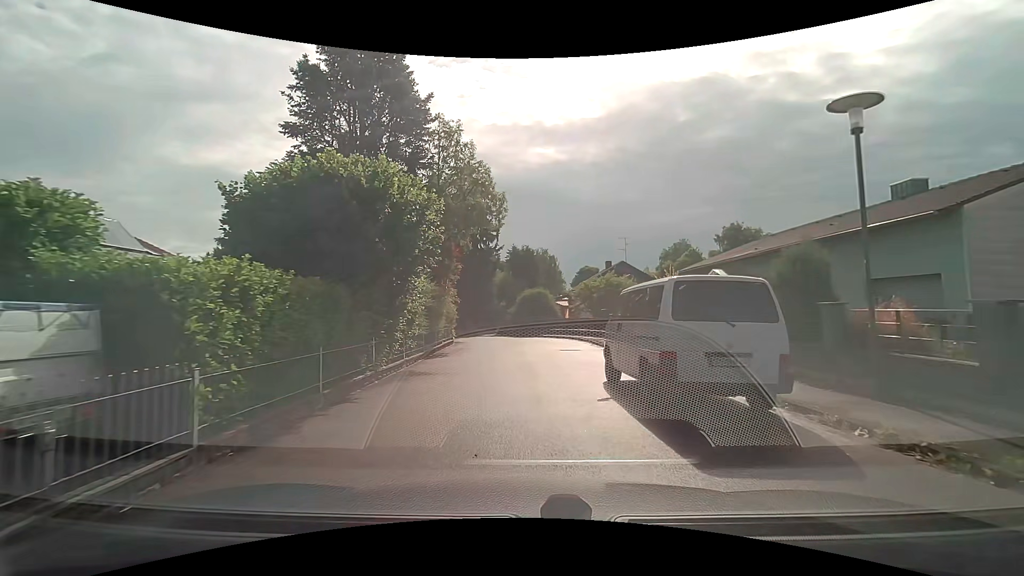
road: residential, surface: asphalt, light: Day
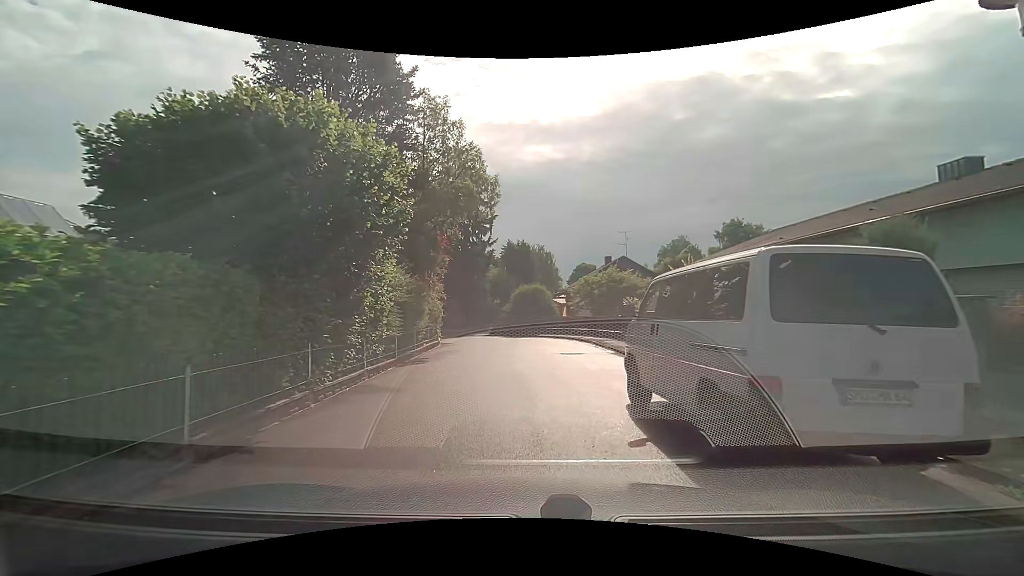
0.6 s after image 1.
(0.0, +2.9) m; +1°
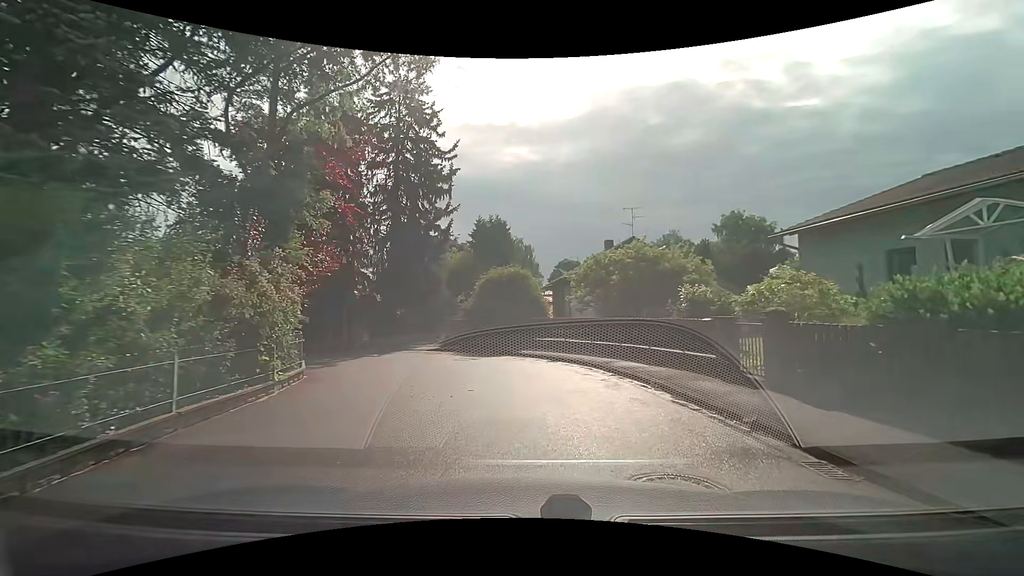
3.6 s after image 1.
(0.0, +13.3) m; +1°
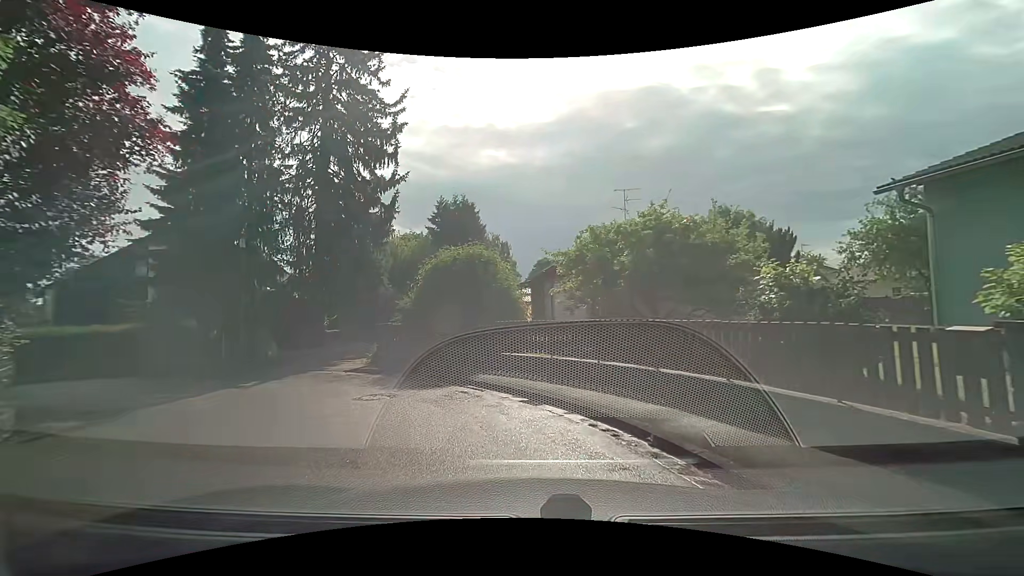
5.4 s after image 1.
(+0.5, +6.9) m; +3°
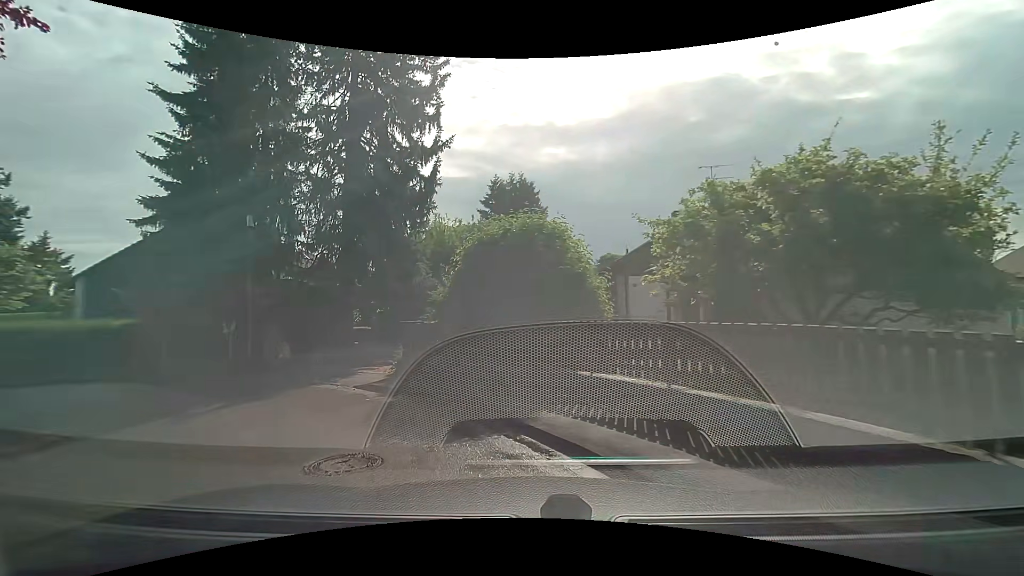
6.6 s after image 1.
(-0.1, +4.4) m; -6°
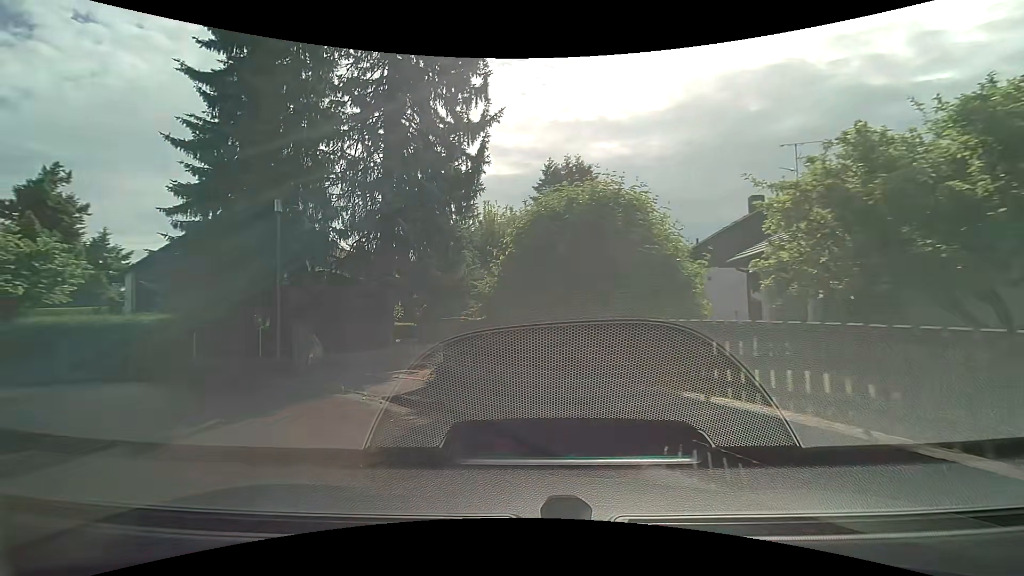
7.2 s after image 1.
(-0.1, +2.2) m; -6°
